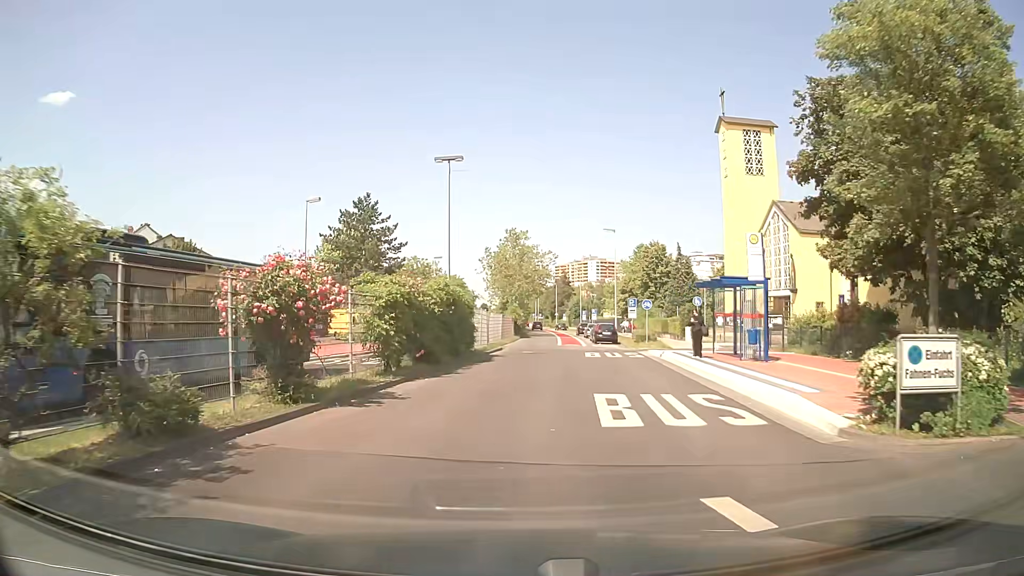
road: secondary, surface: asphalt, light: Day
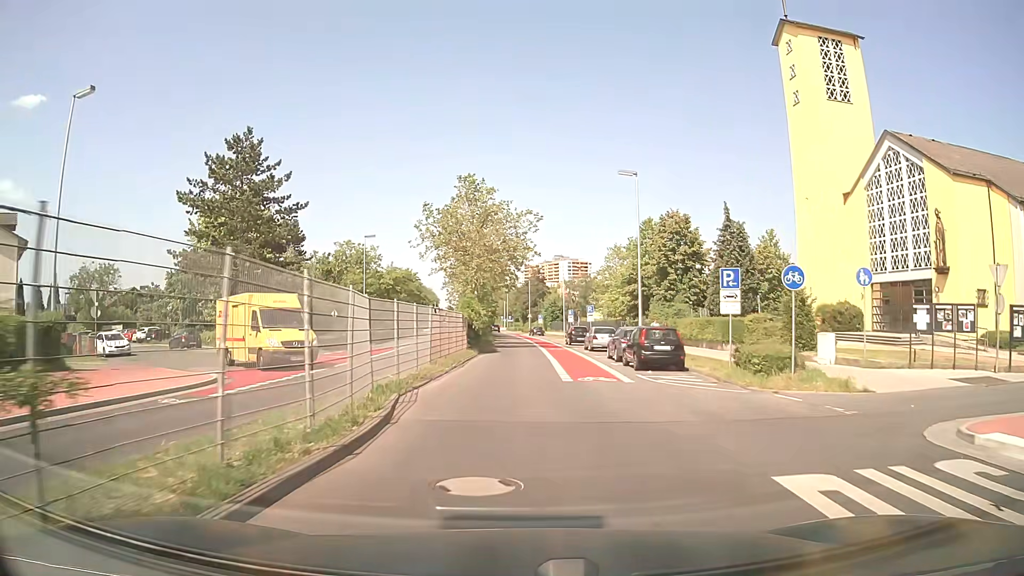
(+0.3, +26.0) m; +2°
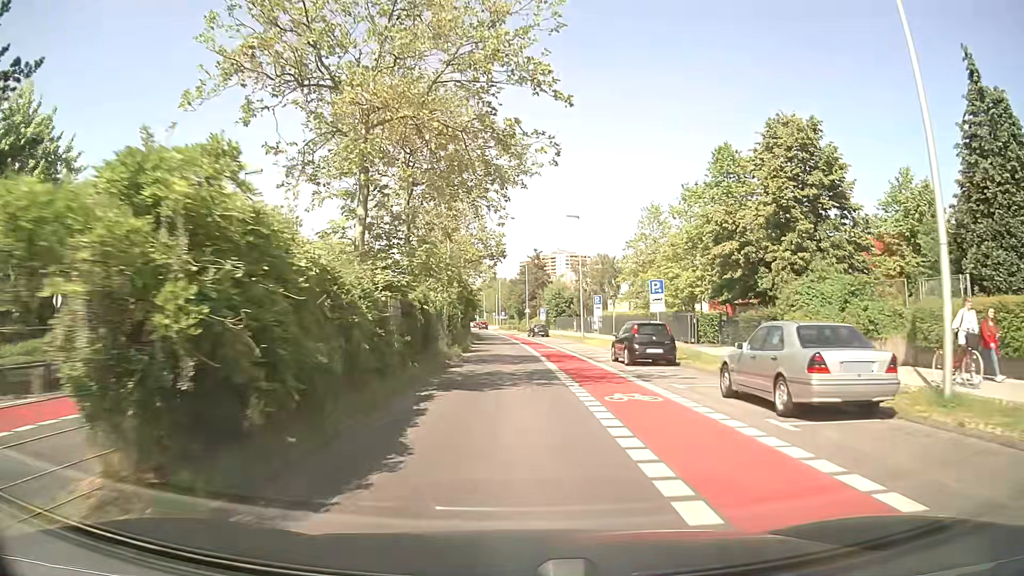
(+0.2, +29.1) m; 0°
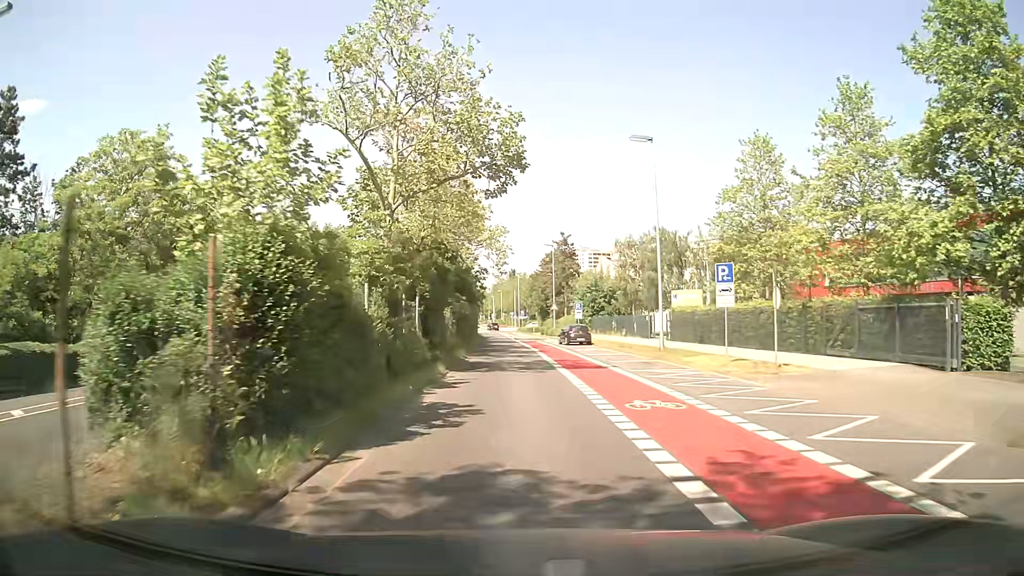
(-0.4, +24.3) m; -1°
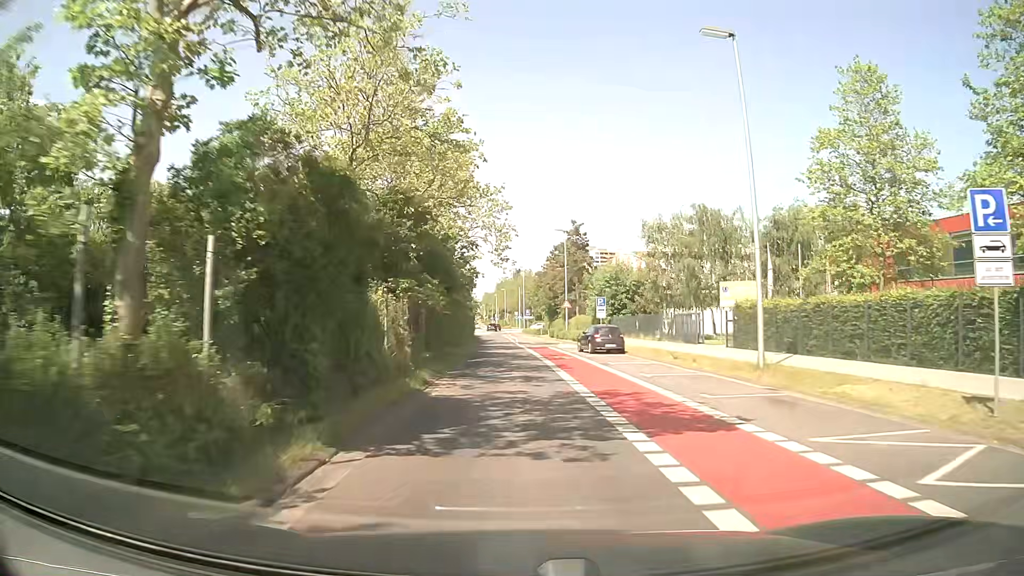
(-0.1, +12.6) m; -1°
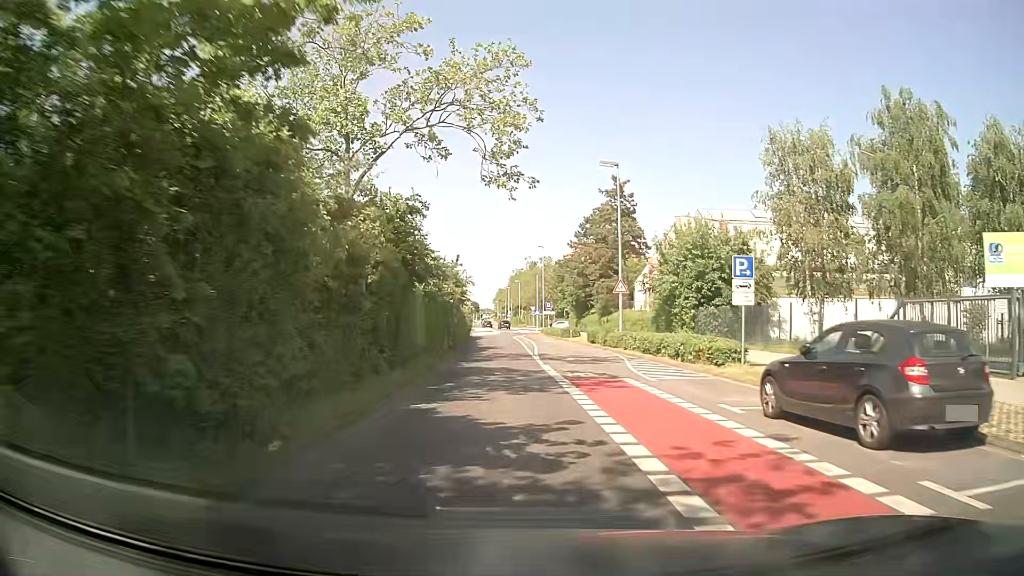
(-0.2, +26.2) m; -1°
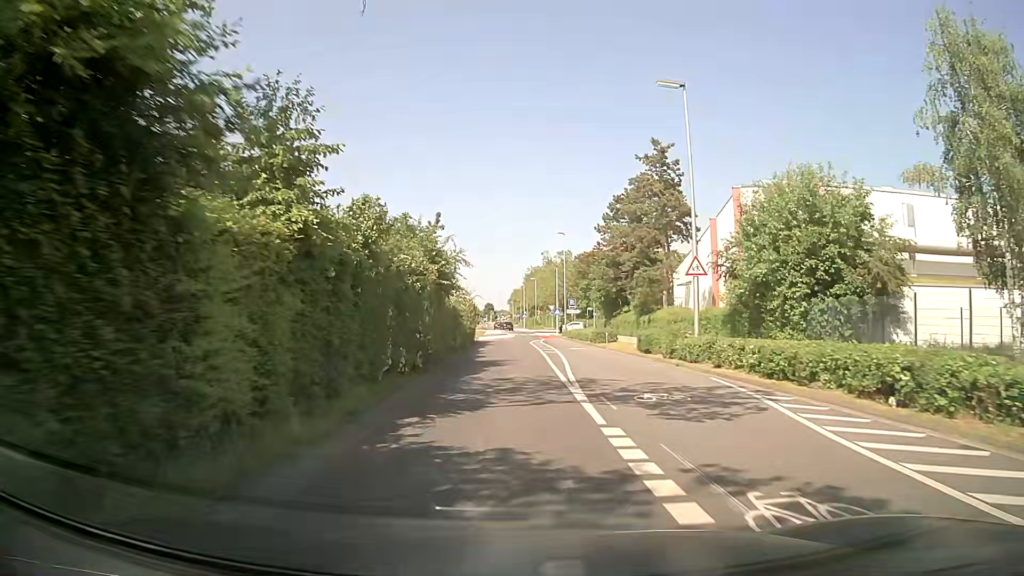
(-0.1, +13.3) m; -2°
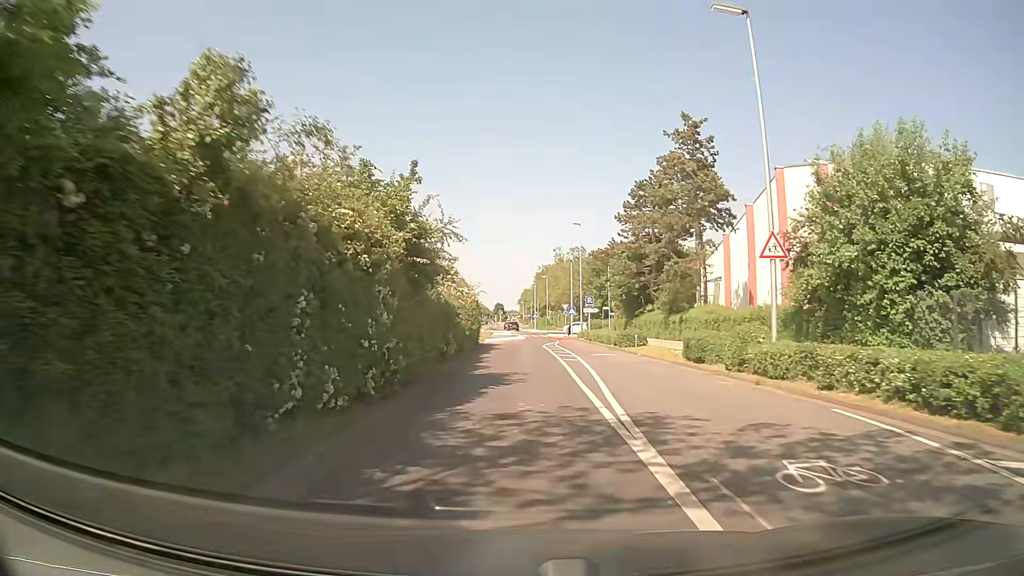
(0.0, +6.6) m; 0°
(0, +10) (0, +20) (0, +30) (0, +40) (+1, +50) (+2, +60) (+2, +70) (+1, +80) (+2, +90) (+1, +100) m
